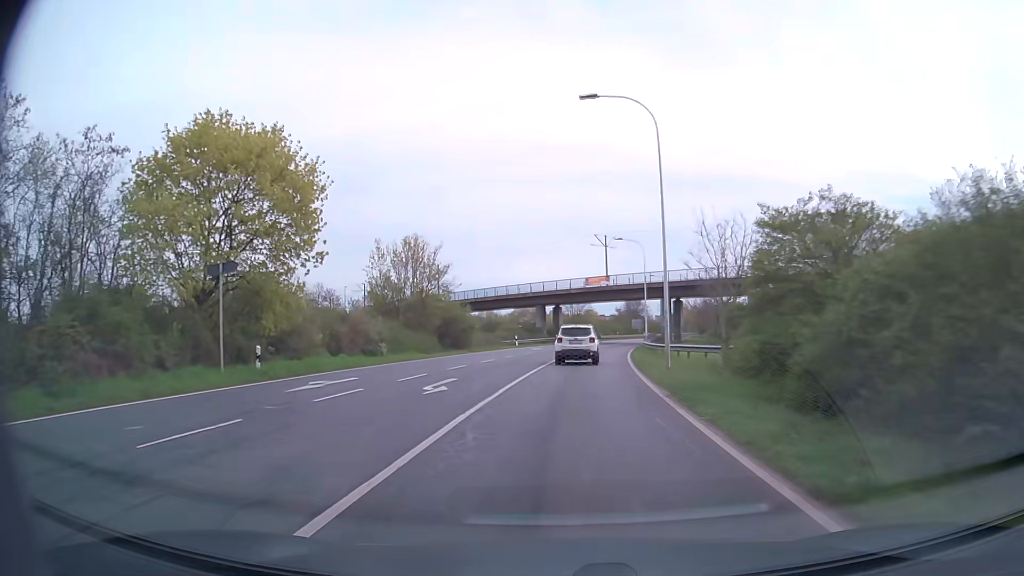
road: secondary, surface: asphalt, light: Day
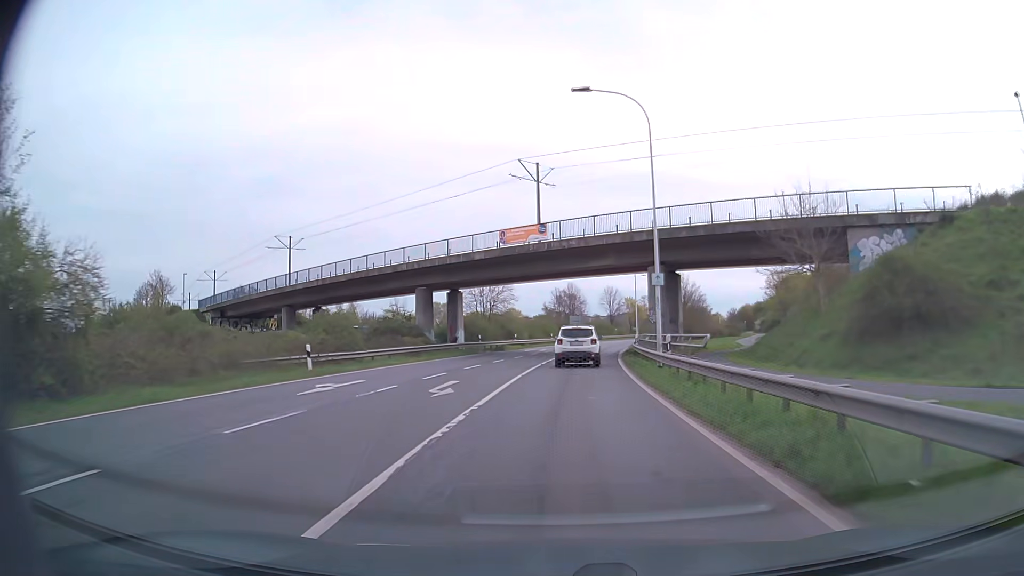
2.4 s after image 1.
(+2.2, +40.1) m; +6°
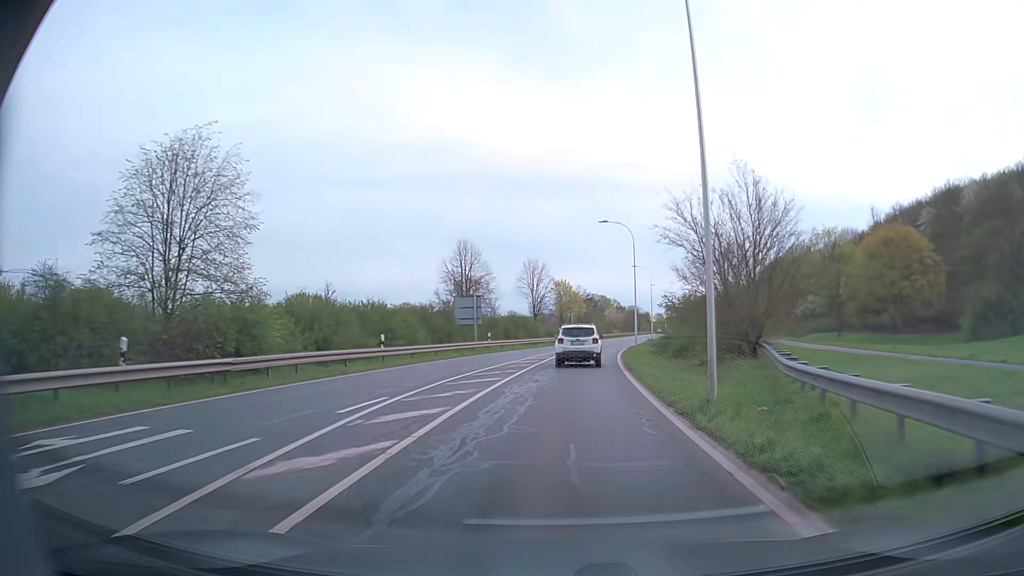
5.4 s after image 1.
(+3.2, +50.9) m; +6°
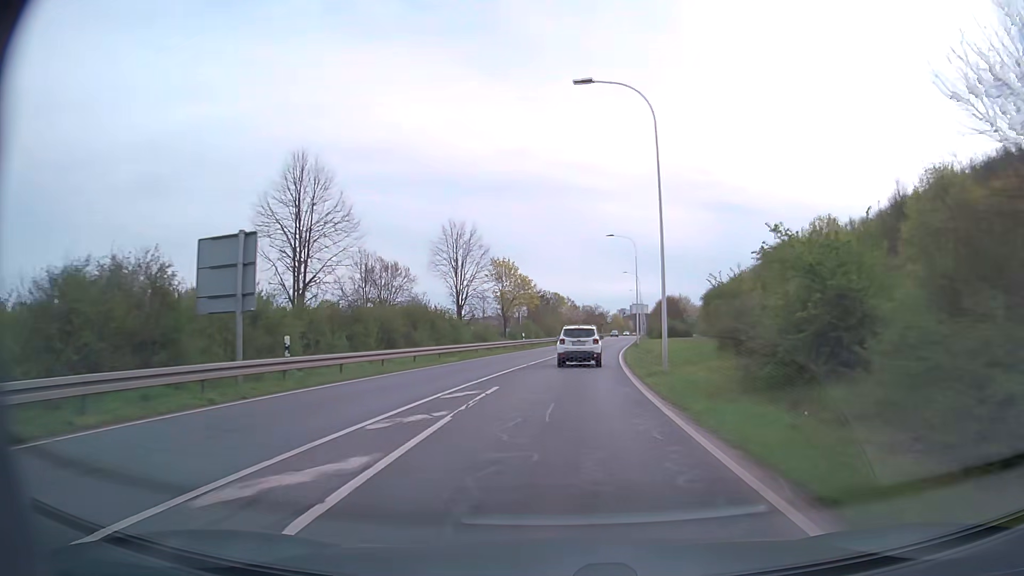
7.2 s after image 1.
(+1.4, +30.5) m; +5°
(0, +10) (0, +20) (+1, +30) (+2, +40) (+3, +50) (+4, +60) (+6, +70) (+7, +80) (+8, +90) (+10, +99) m
